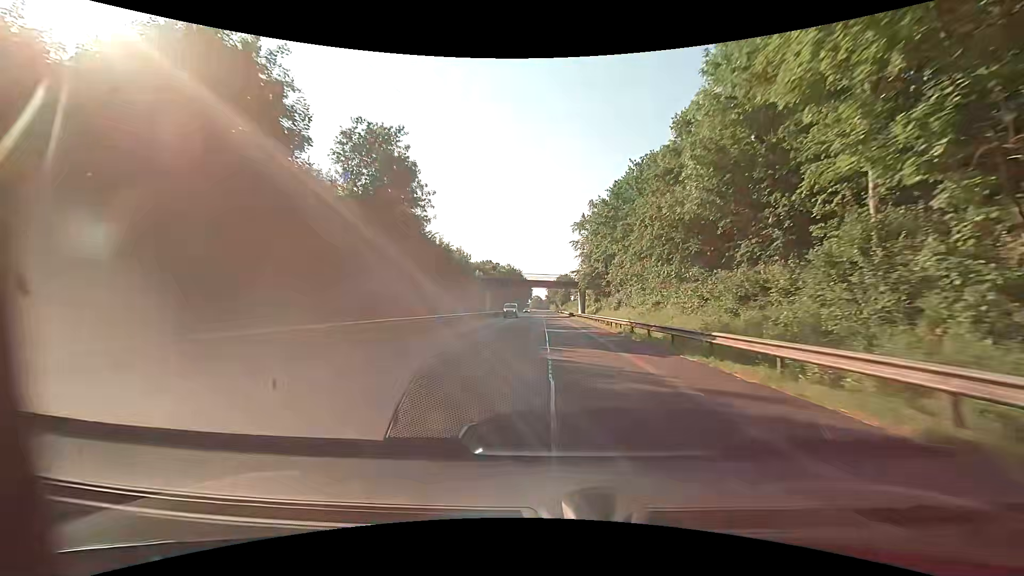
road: primary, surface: asphalt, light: Day
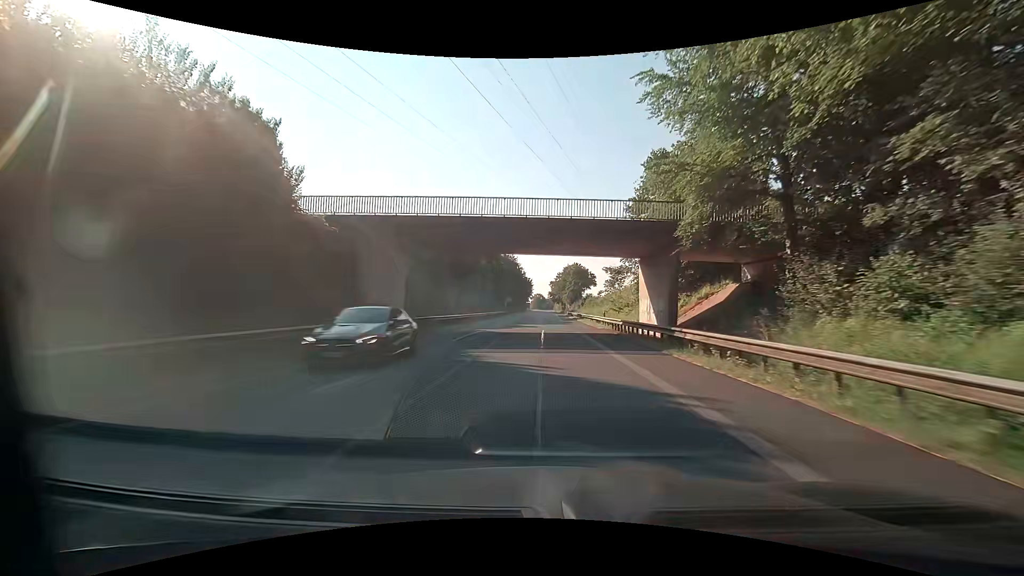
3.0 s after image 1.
(-0.3, +56.7) m; -1°
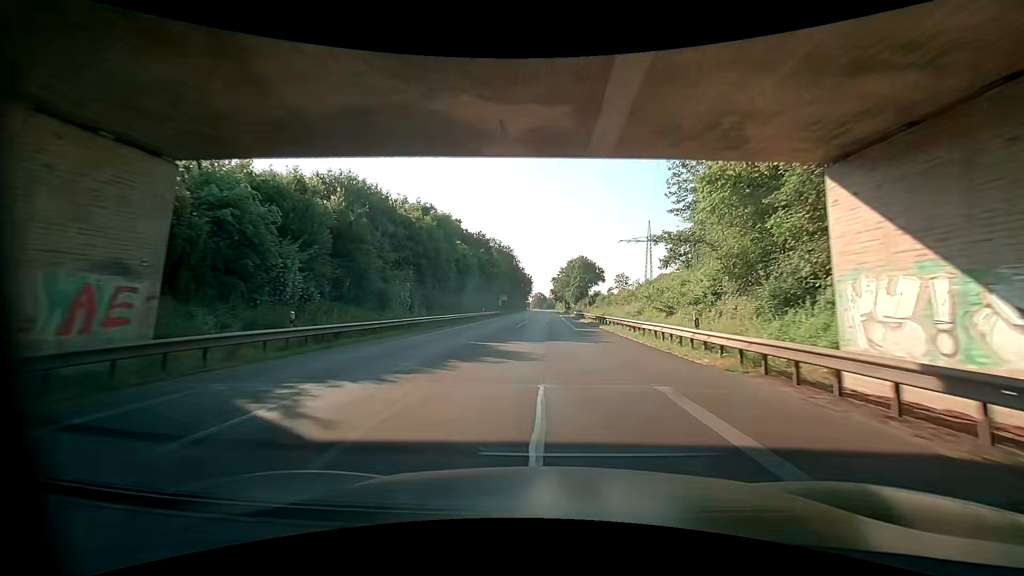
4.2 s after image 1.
(-0.1, +22.7) m; 0°
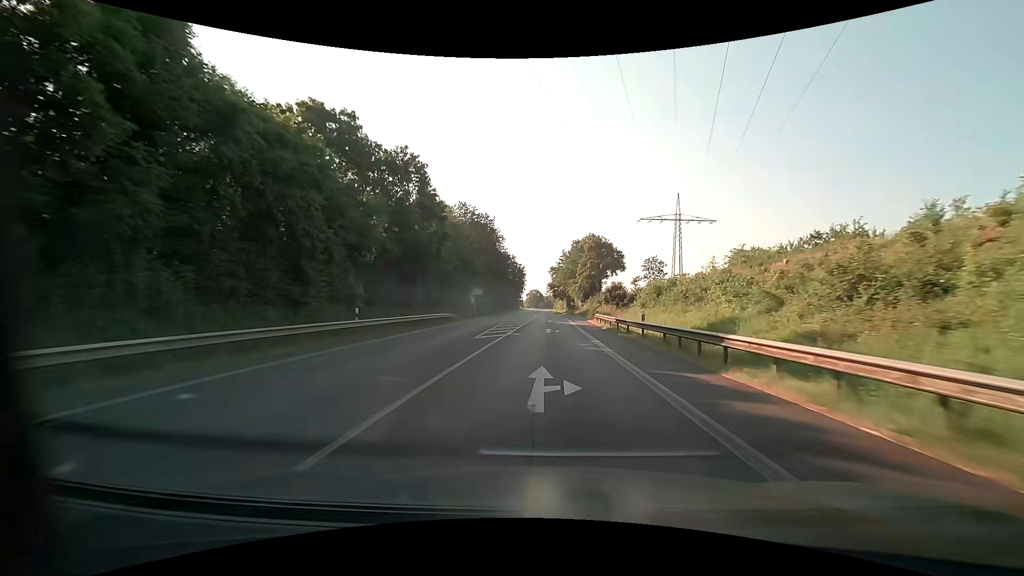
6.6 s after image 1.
(+0.2, +45.4) m; 0°
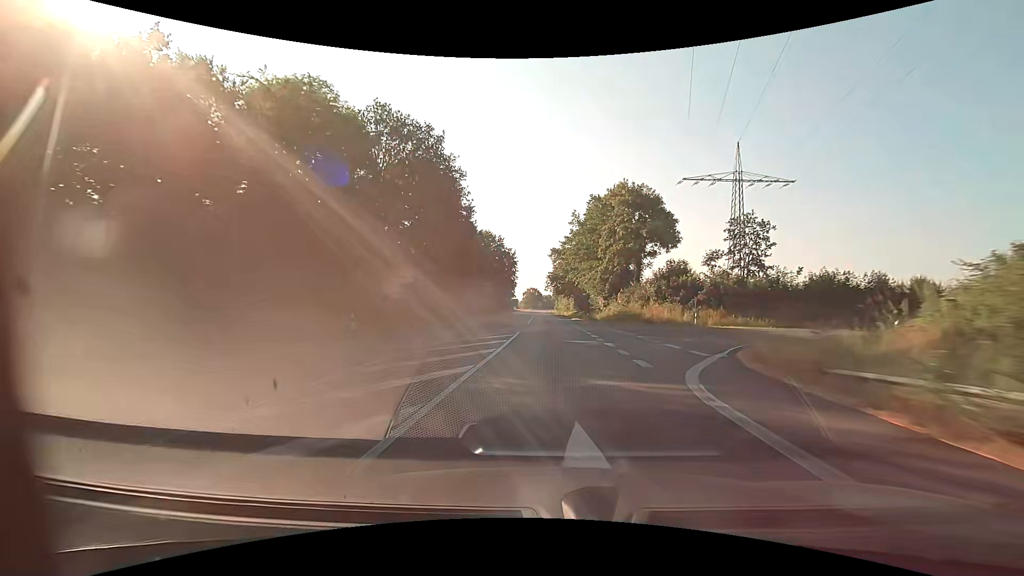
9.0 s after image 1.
(+0.2, +45.4) m; 0°
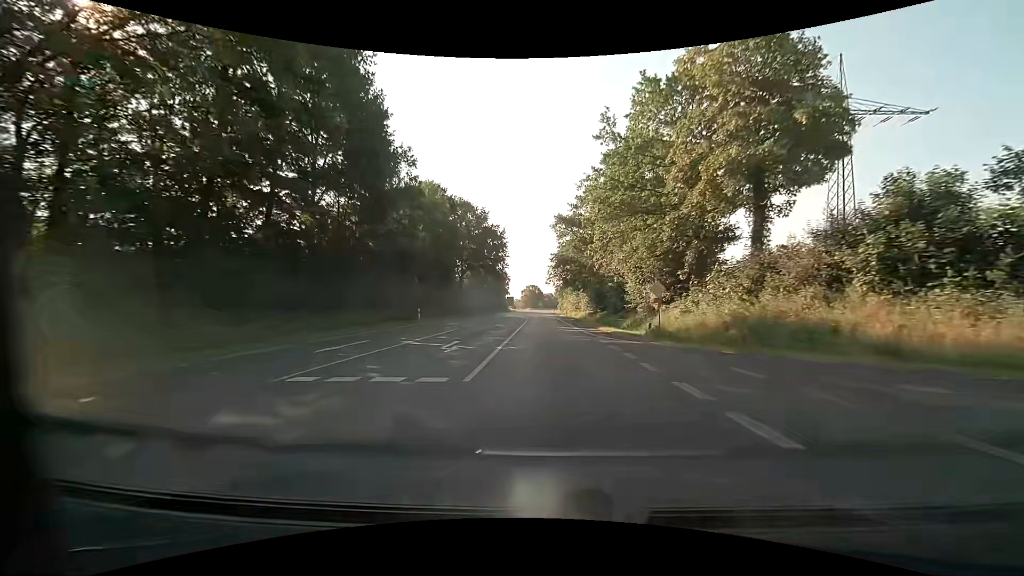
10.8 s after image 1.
(-0.1, +34.0) m; 0°
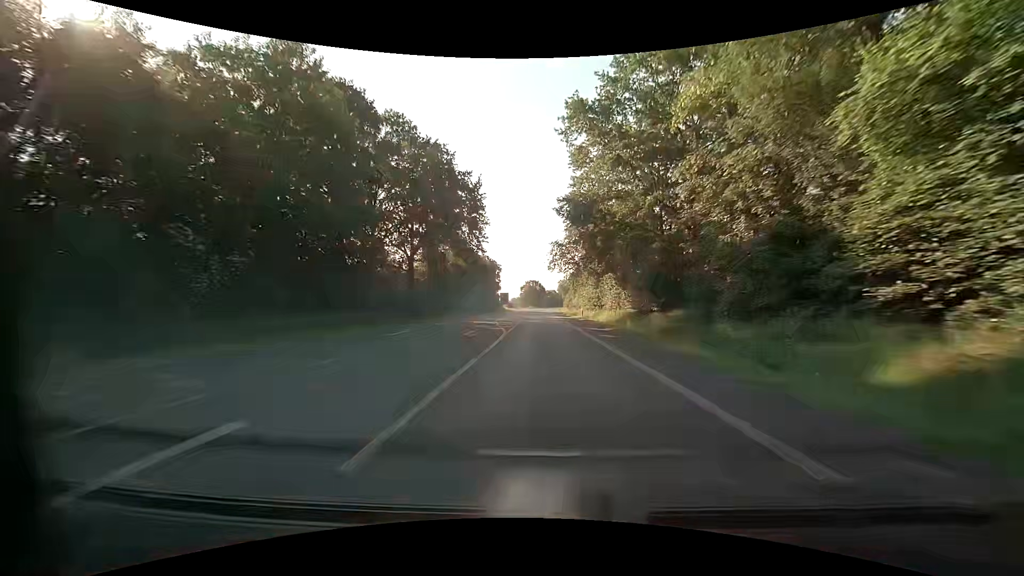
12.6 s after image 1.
(-0.1, +34.0) m; 0°
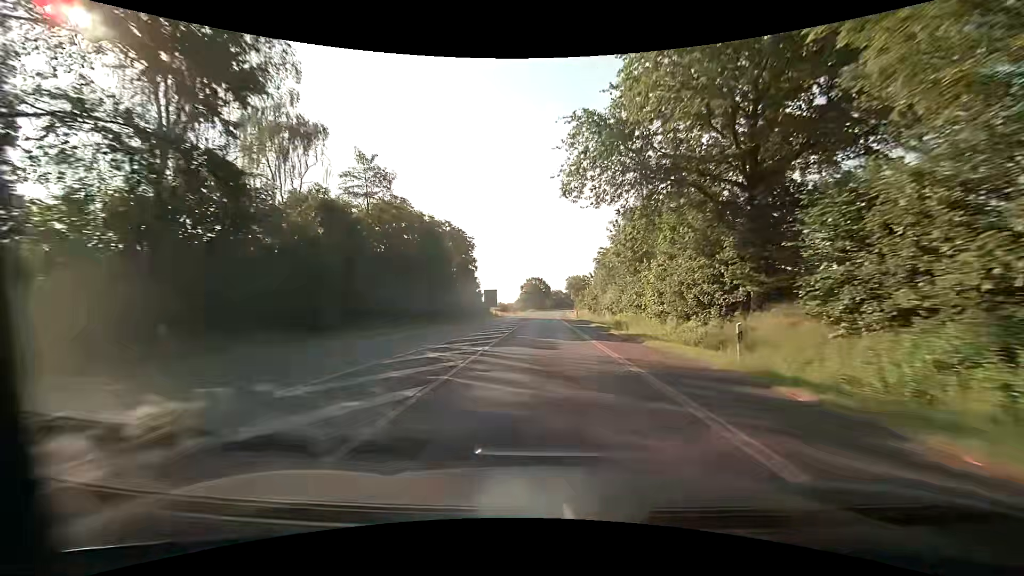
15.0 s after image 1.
(-0.3, +45.4) m; -1°
(0, +10) (0, +20) (0, +30) (0, +40) (0, +50) (0, +60) (0, +70) (+1, +80) (+1, +90) (+1, +100) m
